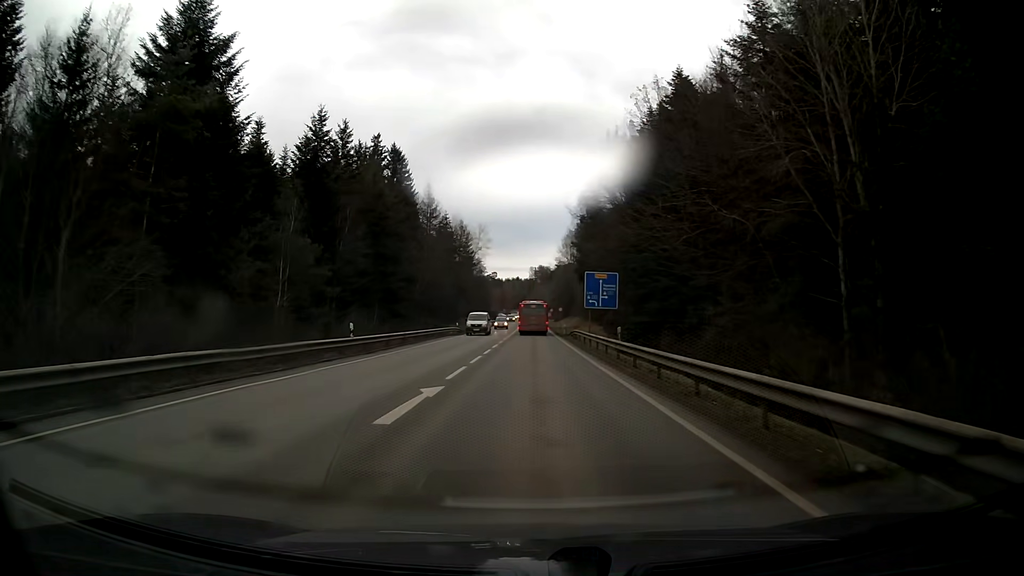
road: secondary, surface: asphalt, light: Day
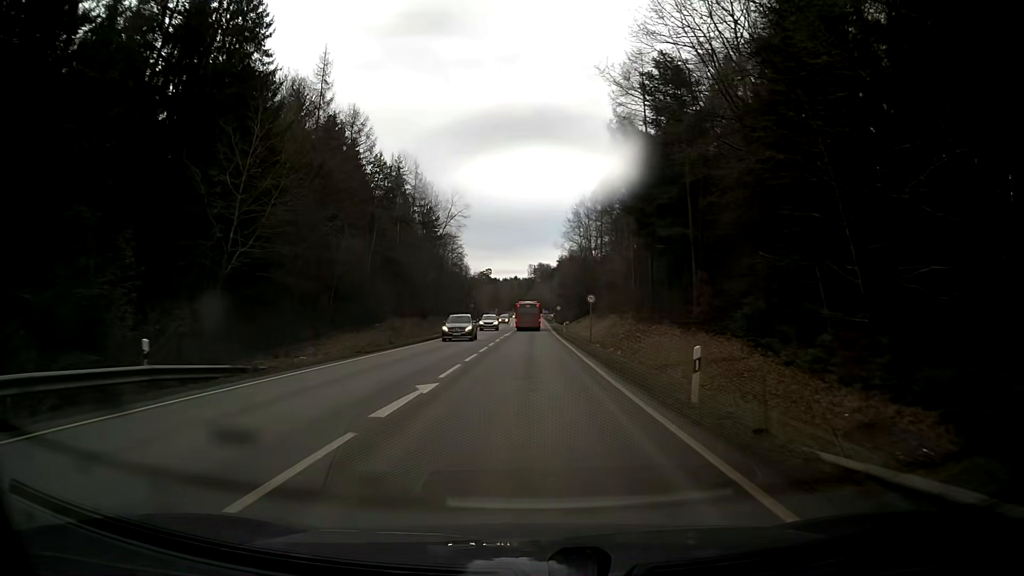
(+0.1, +53.4) m; 0°
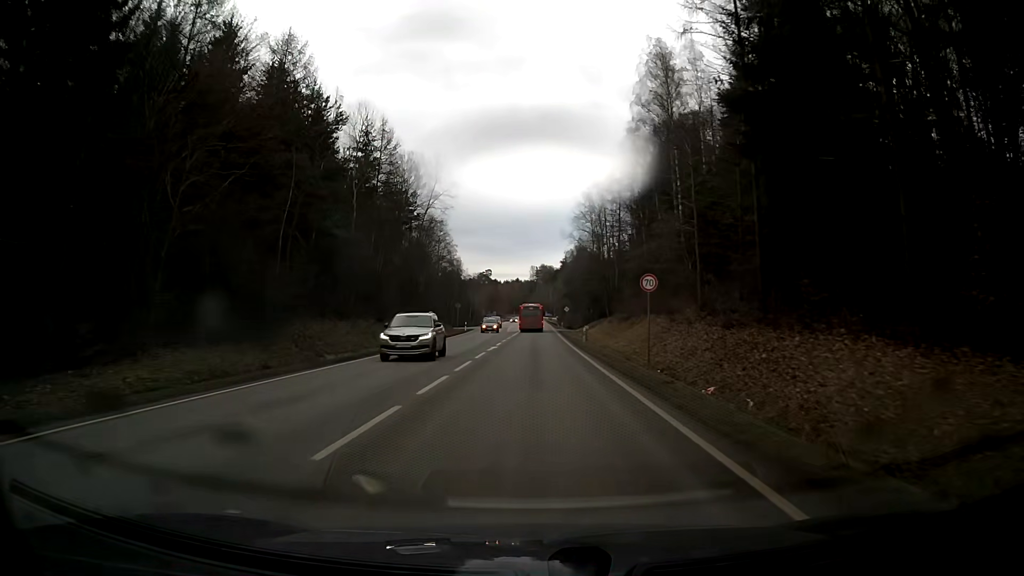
(-0.1, +21.5) m; 0°
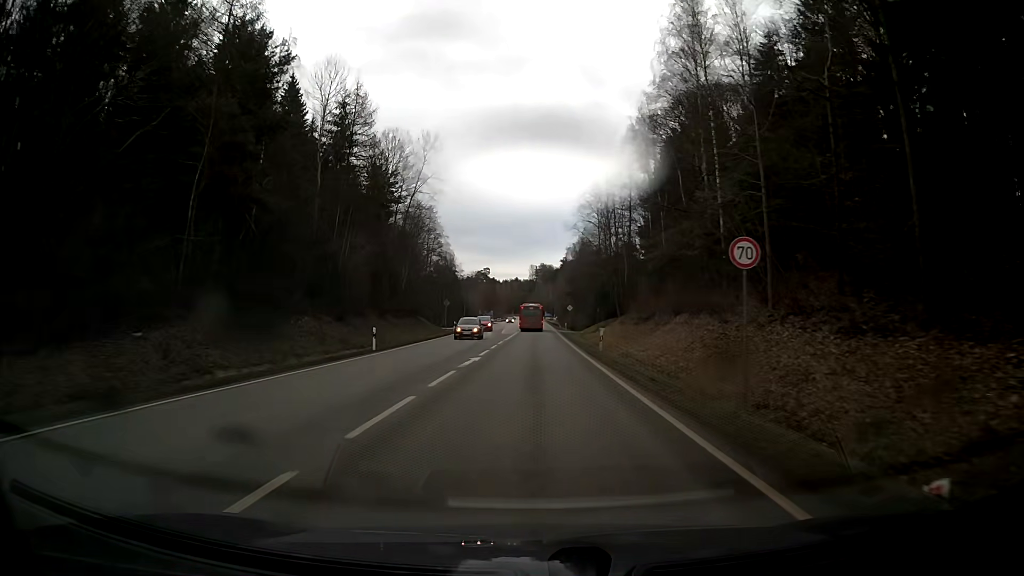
(0.0, +10.7) m; 0°
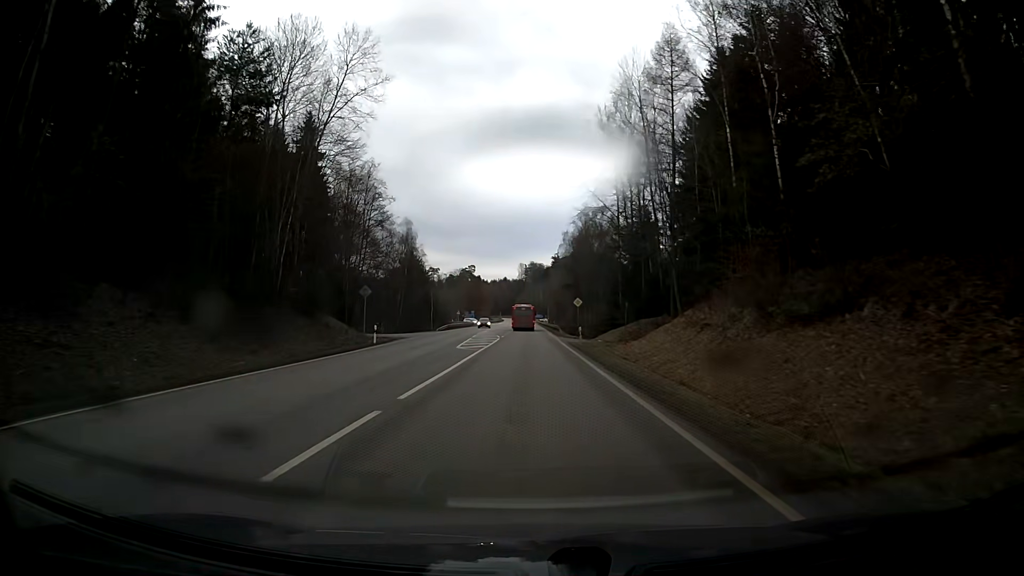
(+0.2, +32.1) m; +1°
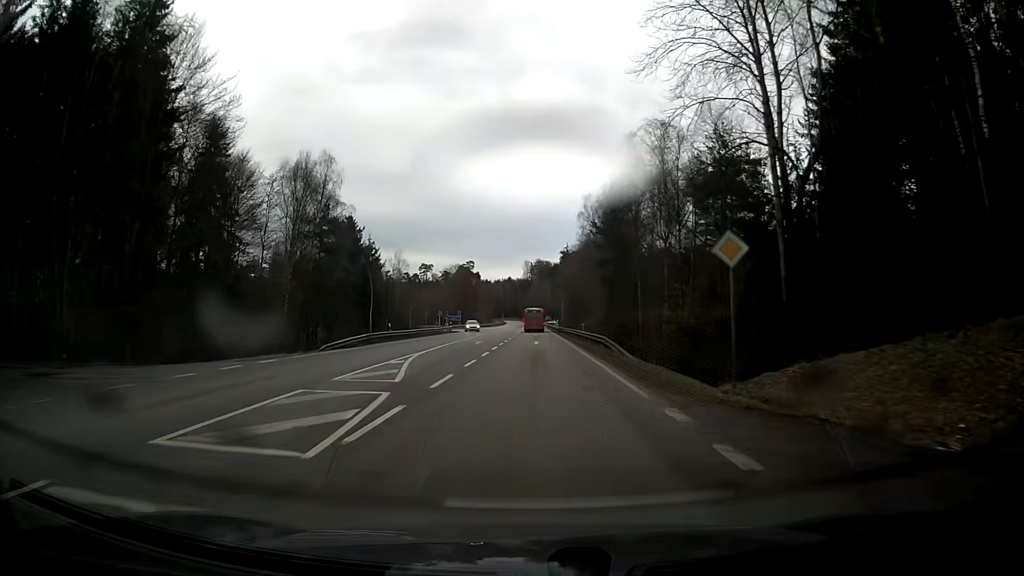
(-0.1, +42.9) m; 0°
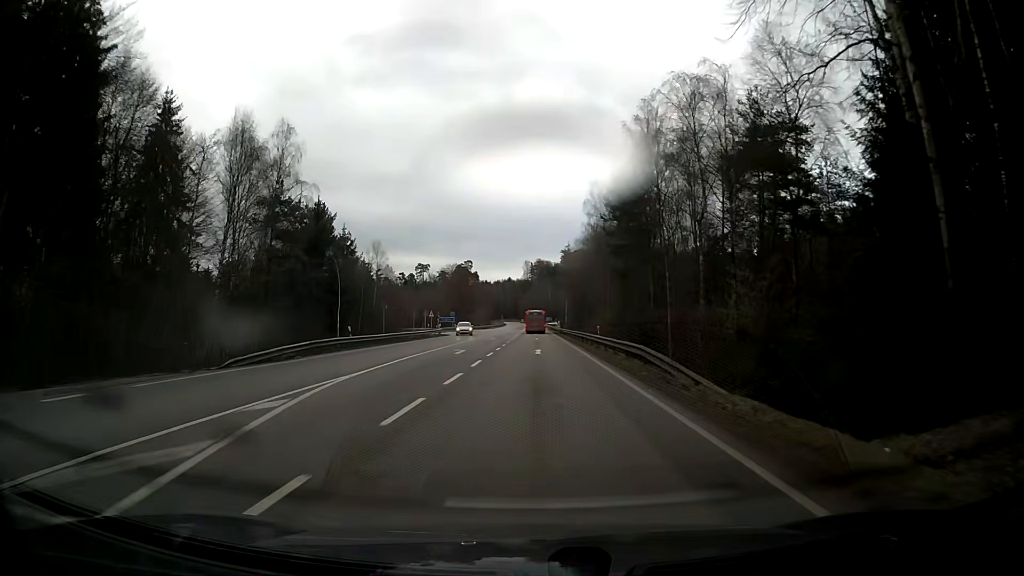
(0.0, +10.7) m; 0°
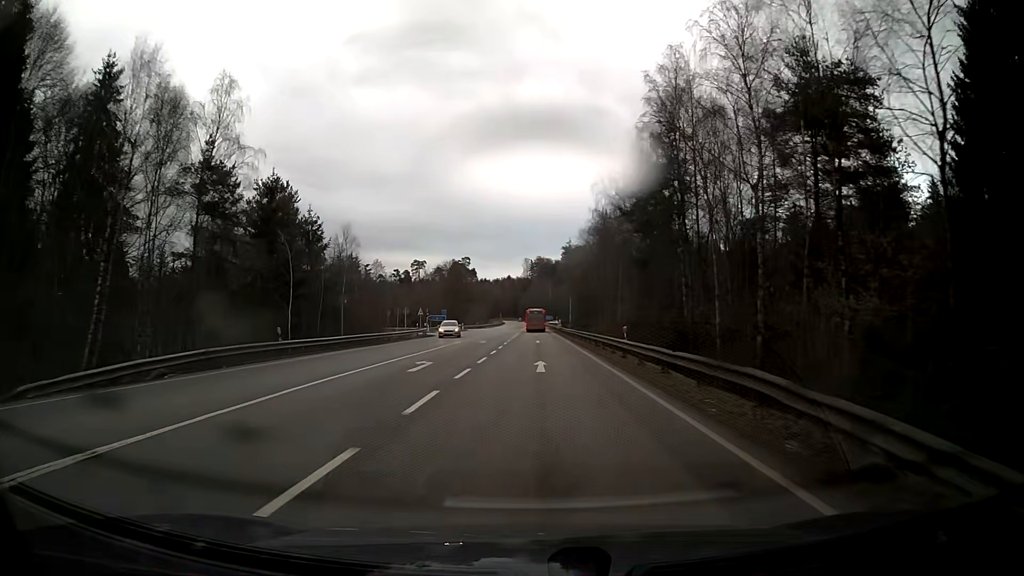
(0.0, +10.7) m; 0°
